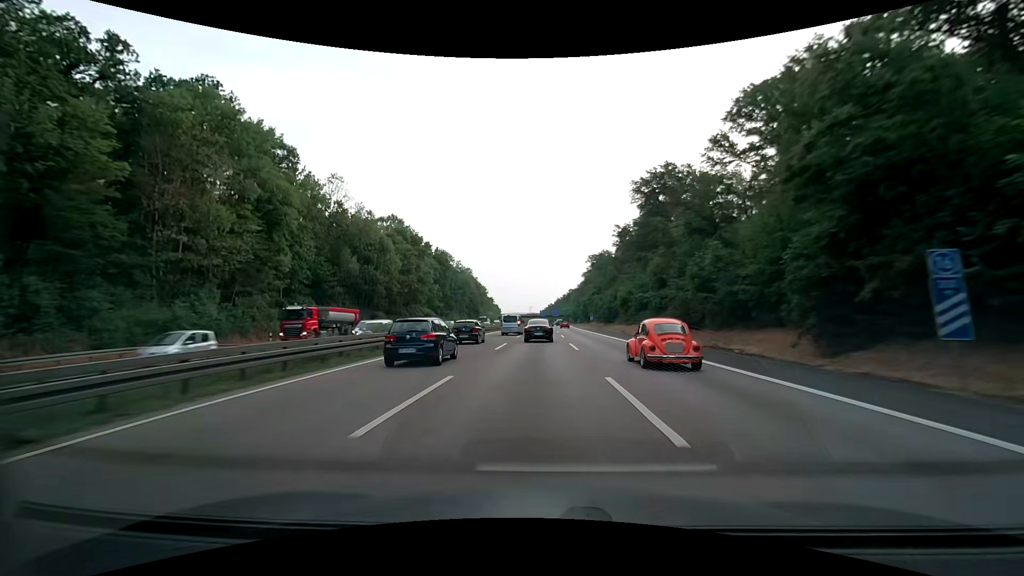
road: motorway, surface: asphalt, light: Day
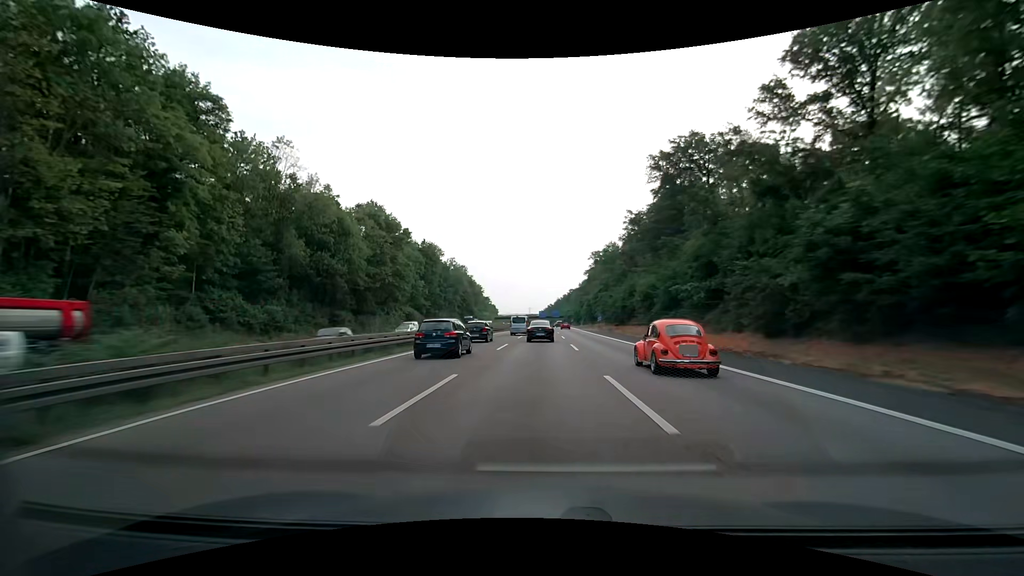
(0.0, +17.0) m; 0°
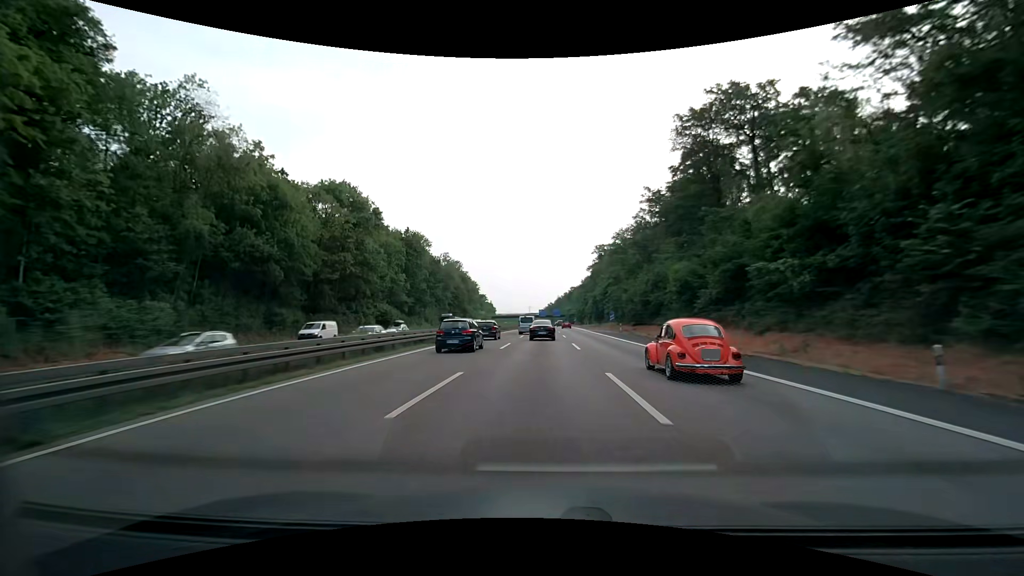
(0.0, +17.1) m; 0°
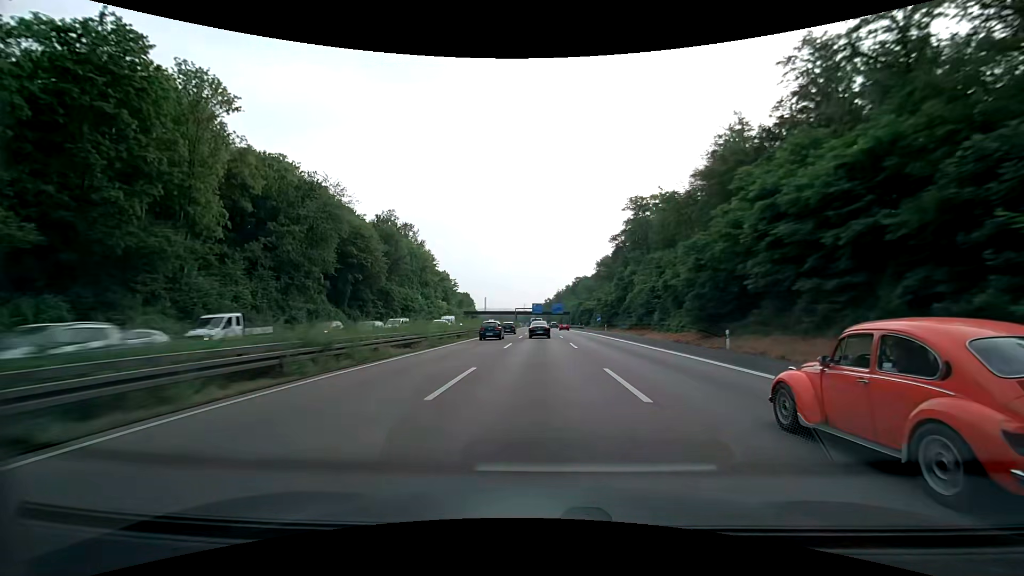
(+0.3, +86.6) m; 0°
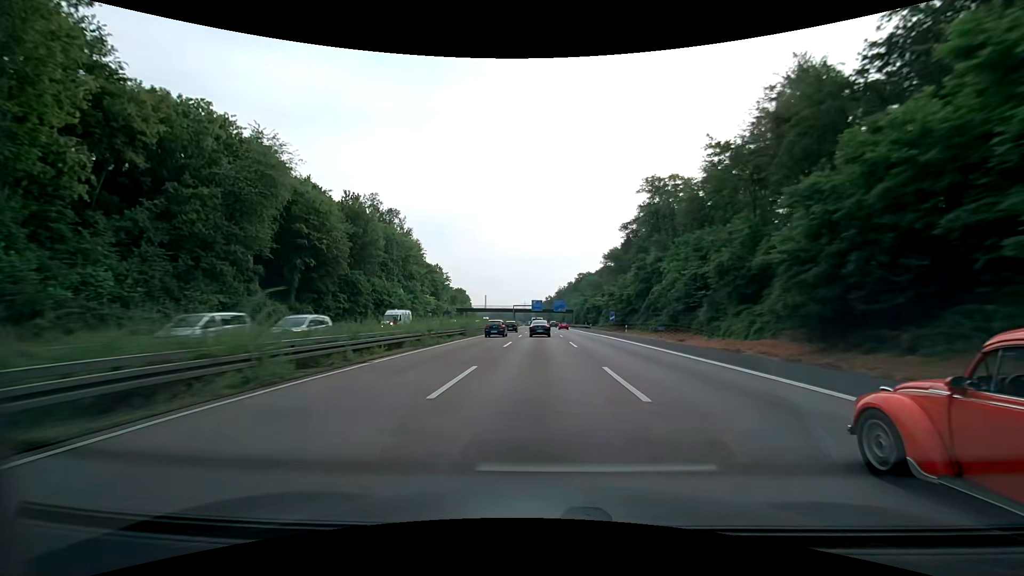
(0.0, +17.5) m; 0°
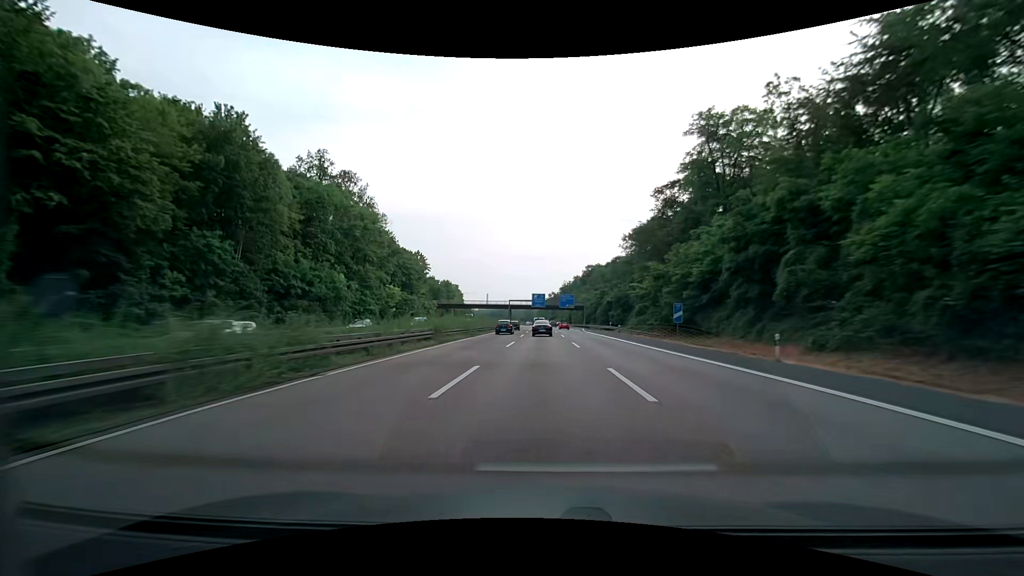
(-0.1, +35.2) m; 0°
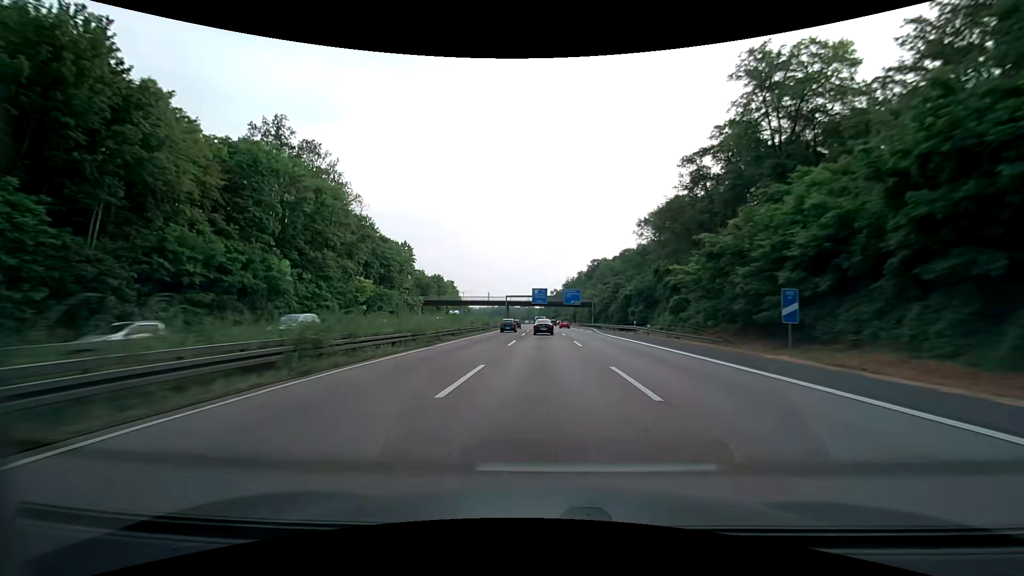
(0.0, +17.7) m; 0°
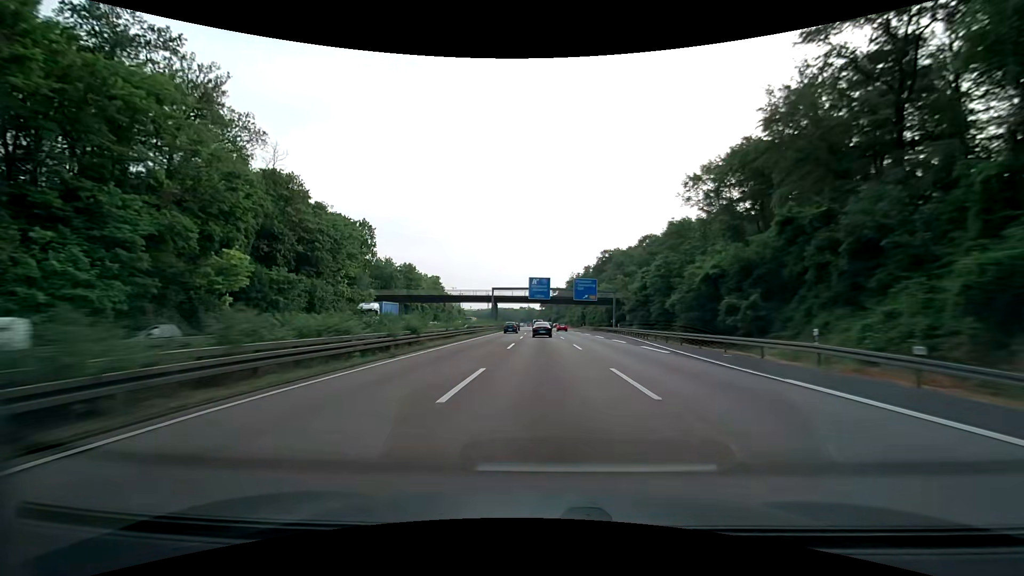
(-0.1, +35.6) m; 0°
(0, +10) (0, +20) (0, +30) (0, +40) (0, +50) (0, +60) (0, +70) (-1, +80) (-1, +90) (-1, +100) m
